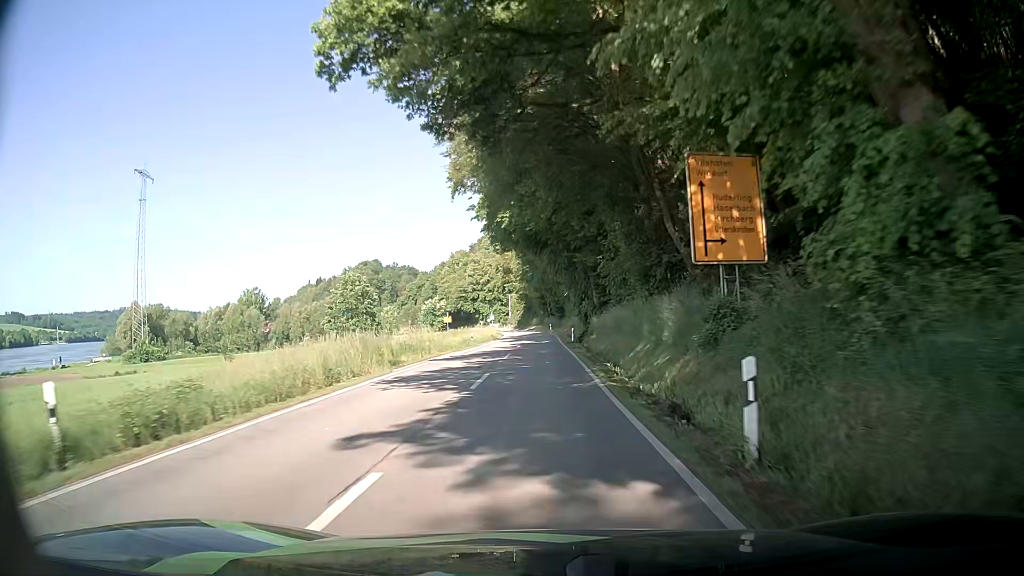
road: secondary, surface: asphalt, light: Day
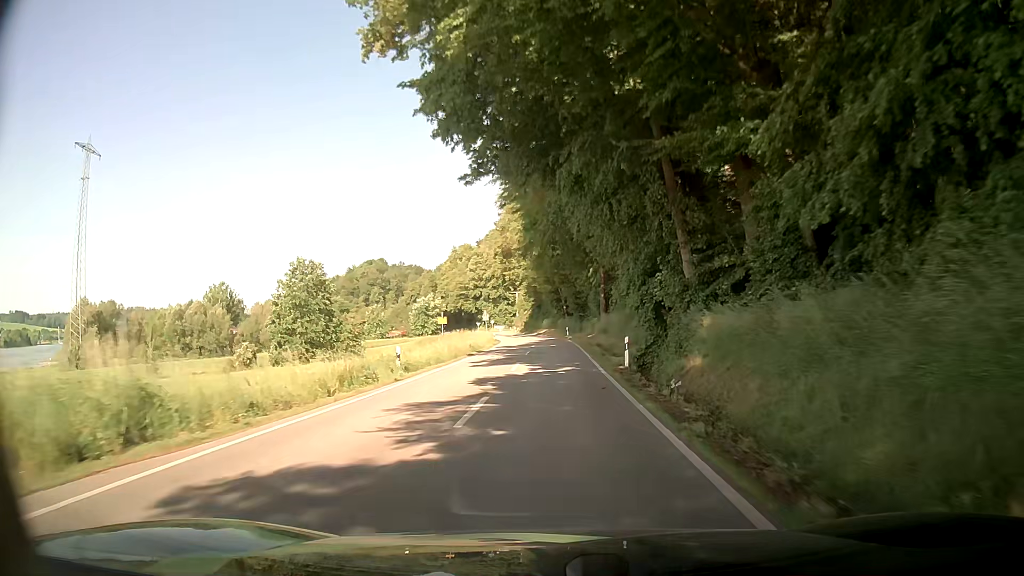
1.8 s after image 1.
(-0.1, +28.6) m; 0°
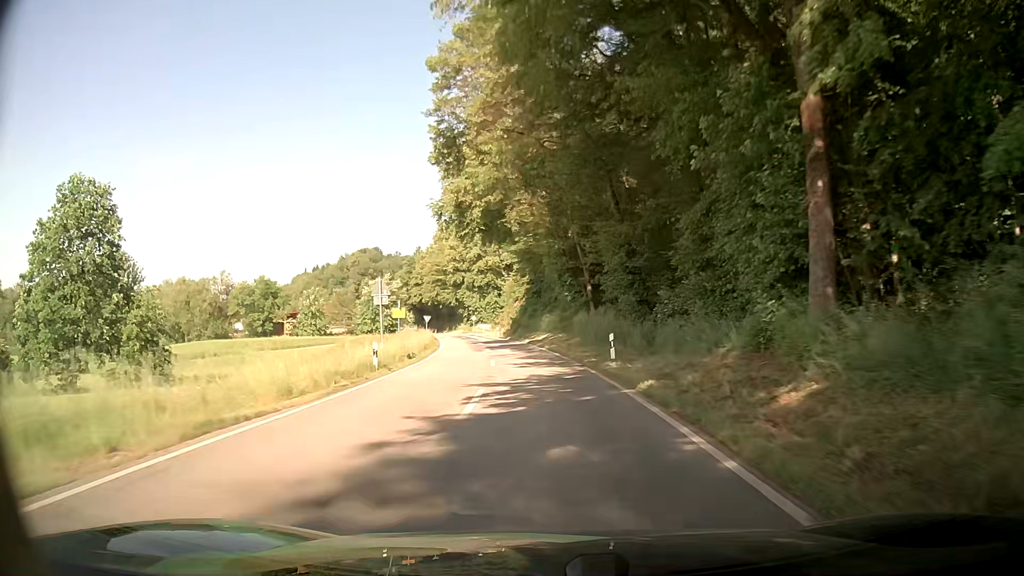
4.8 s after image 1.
(-0.7, +47.3) m; -1°
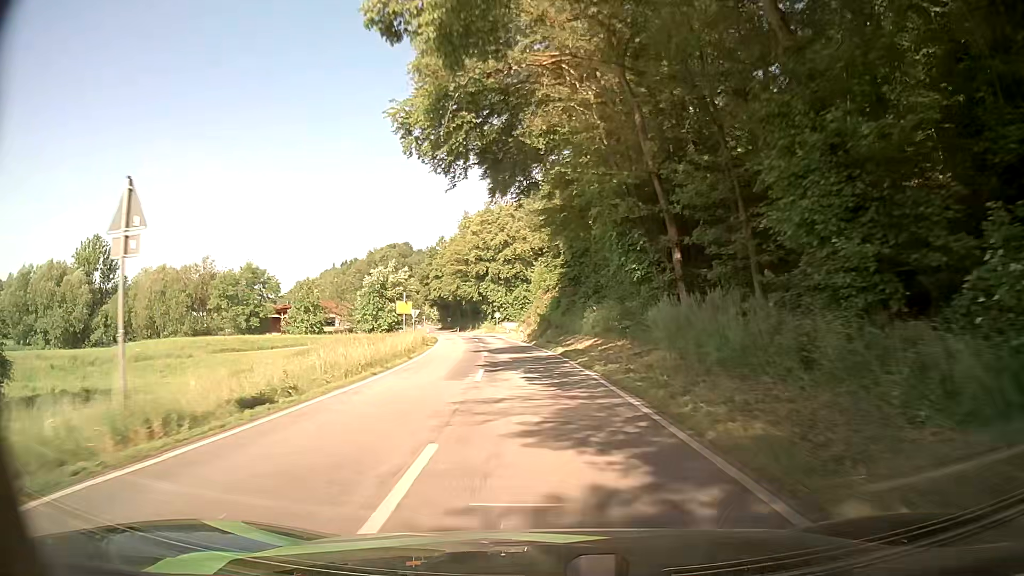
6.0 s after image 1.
(-0.2, +19.0) m; -2°
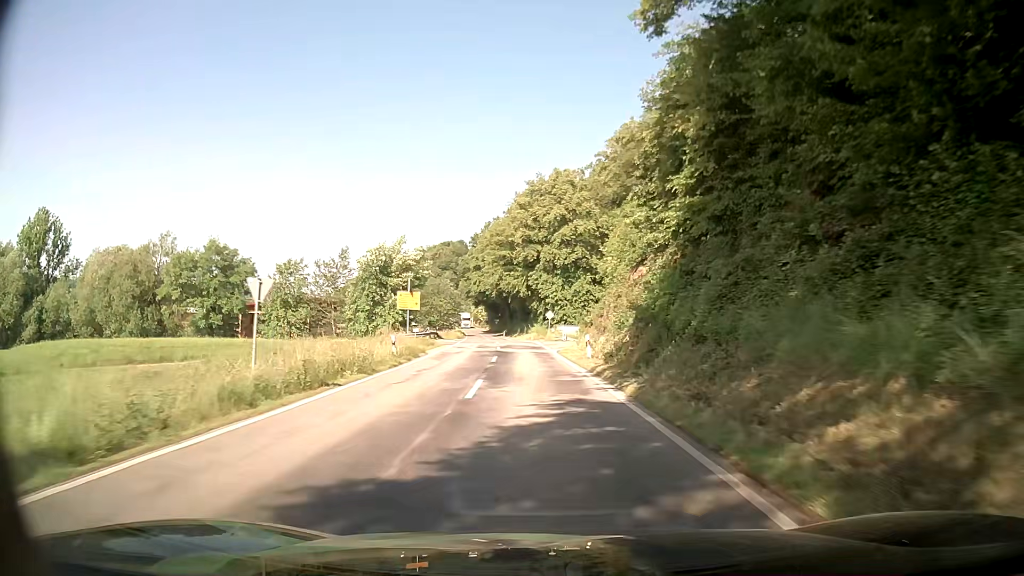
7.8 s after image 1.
(-1.4, +28.5) m; -5°
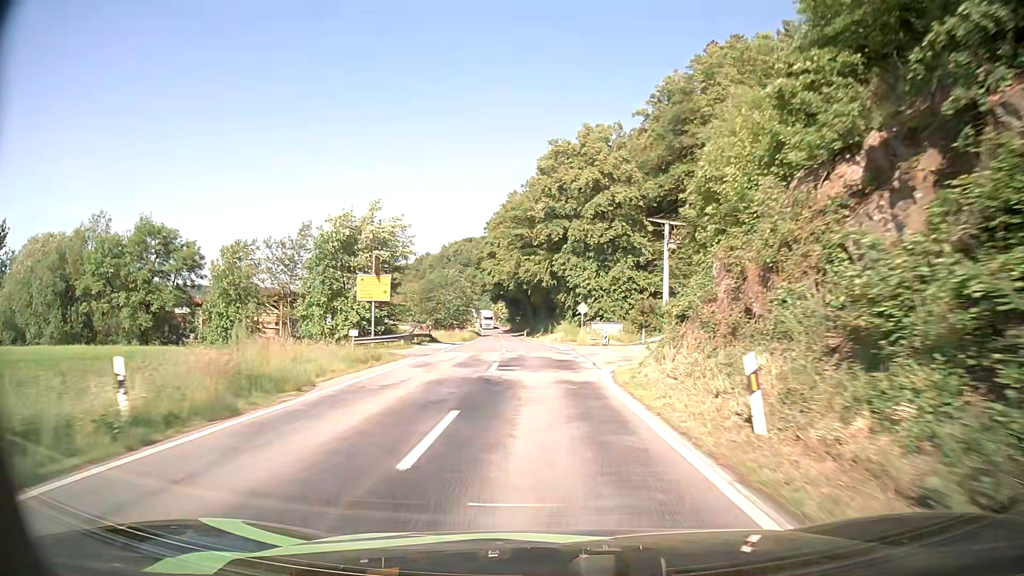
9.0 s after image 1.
(-0.5, +19.0) m; -2°
